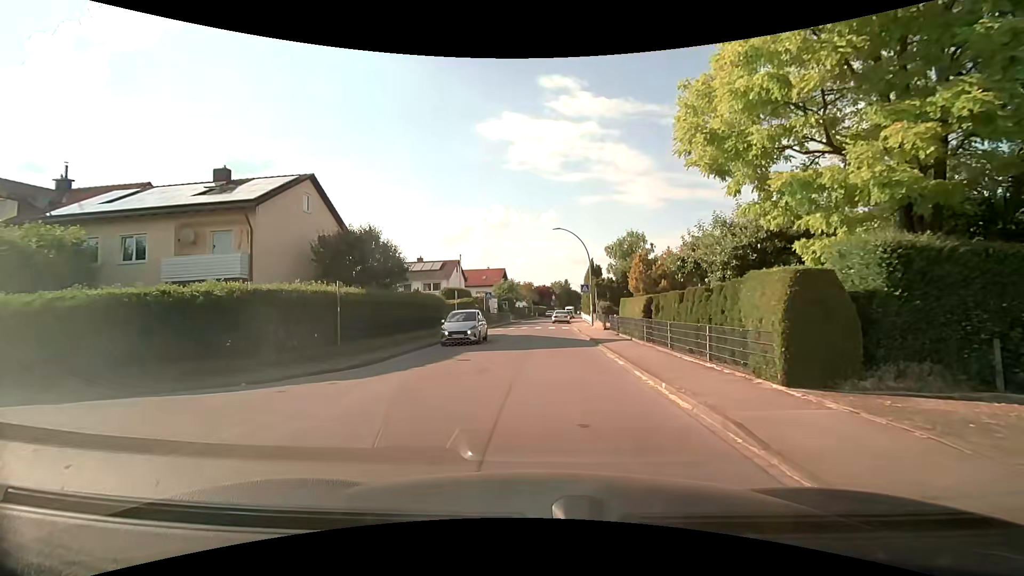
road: residential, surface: asphalt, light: Day
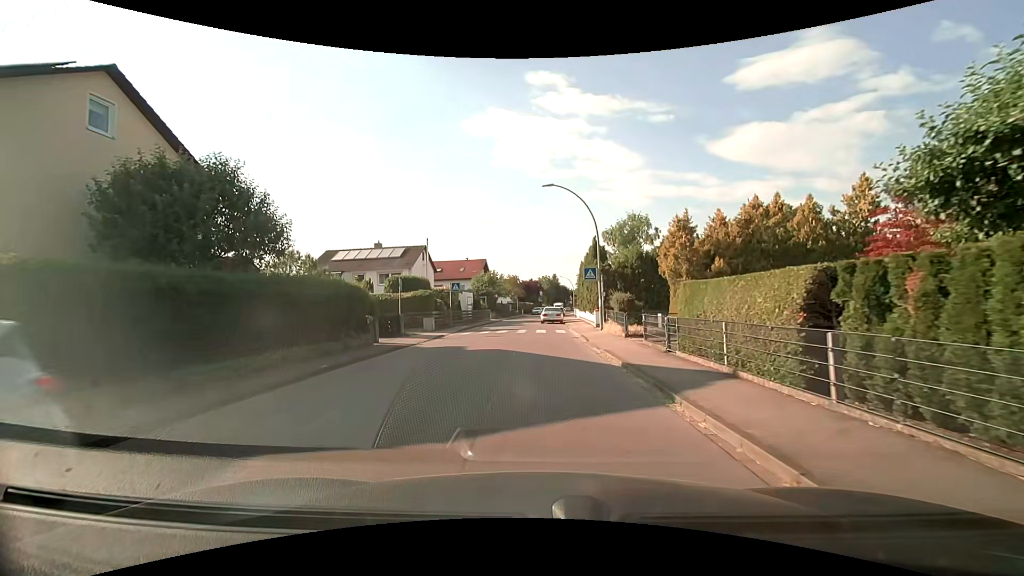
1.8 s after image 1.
(+0.2, +12.3) m; +2°
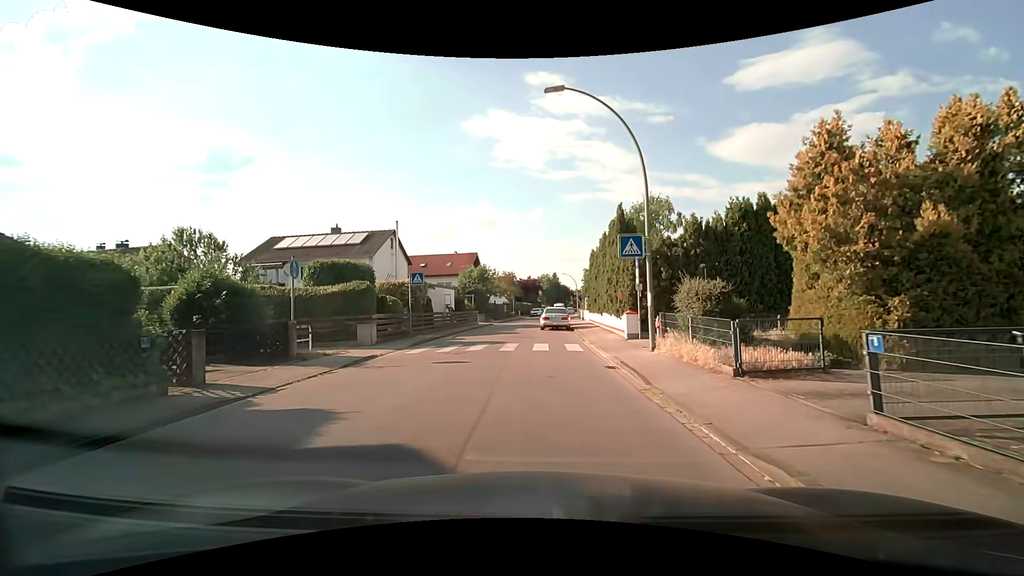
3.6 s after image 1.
(-0.1, +11.2) m; 0°
(0, +10) (0, +20) (-2, +30) (-2, +40) (0, +50) (-1, +60) (-1, +69) (0, +79) (+2, +89) (+4, +99) m
